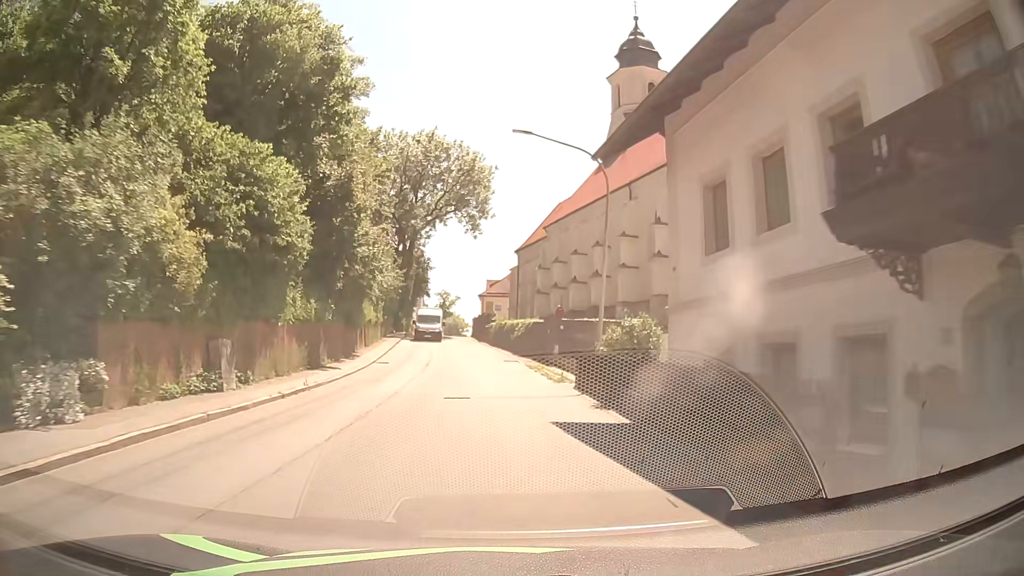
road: secondary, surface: asphalt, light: Day
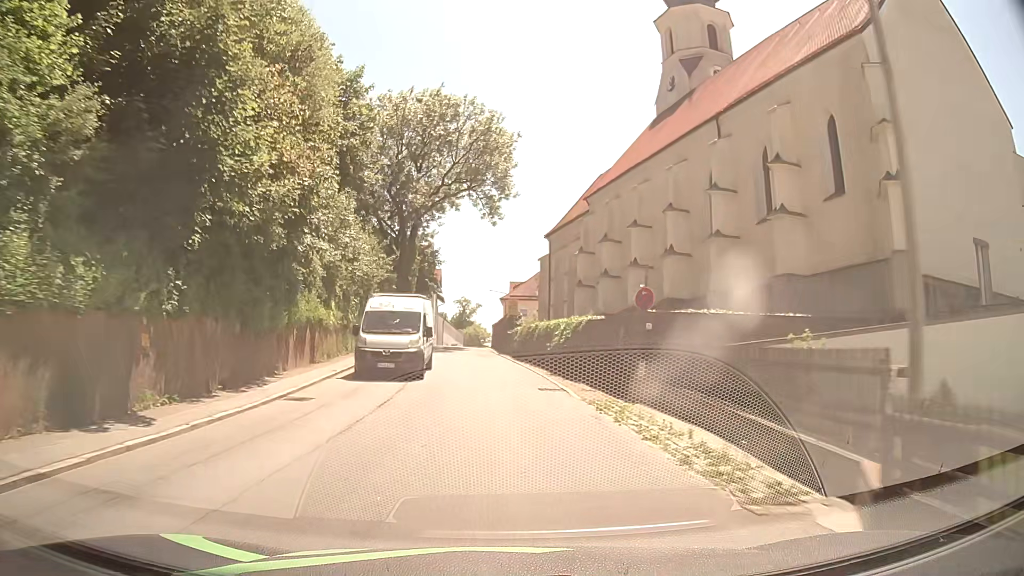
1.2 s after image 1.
(-0.1, +15.0) m; -1°
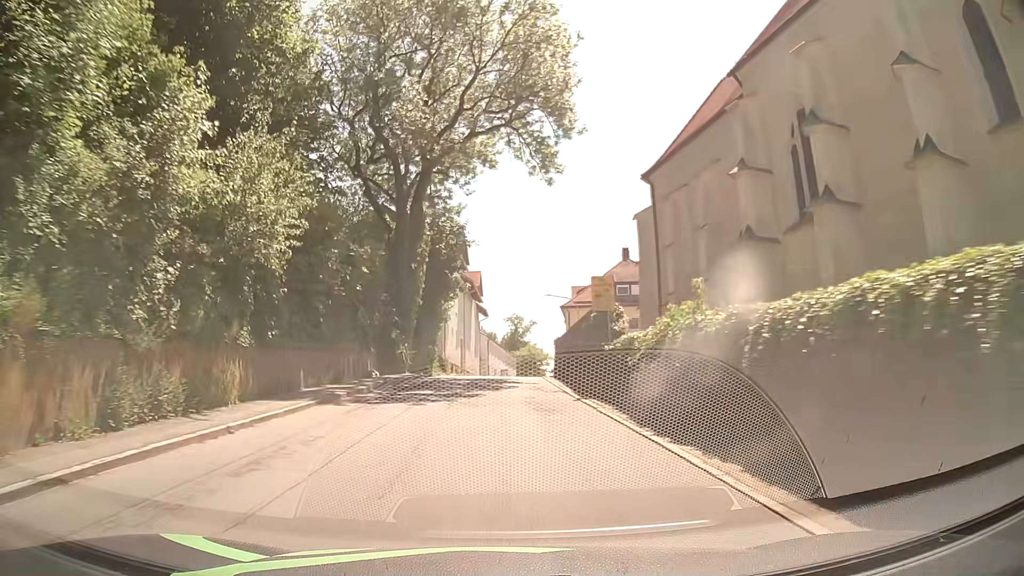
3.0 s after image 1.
(-0.8, +22.4) m; -5°
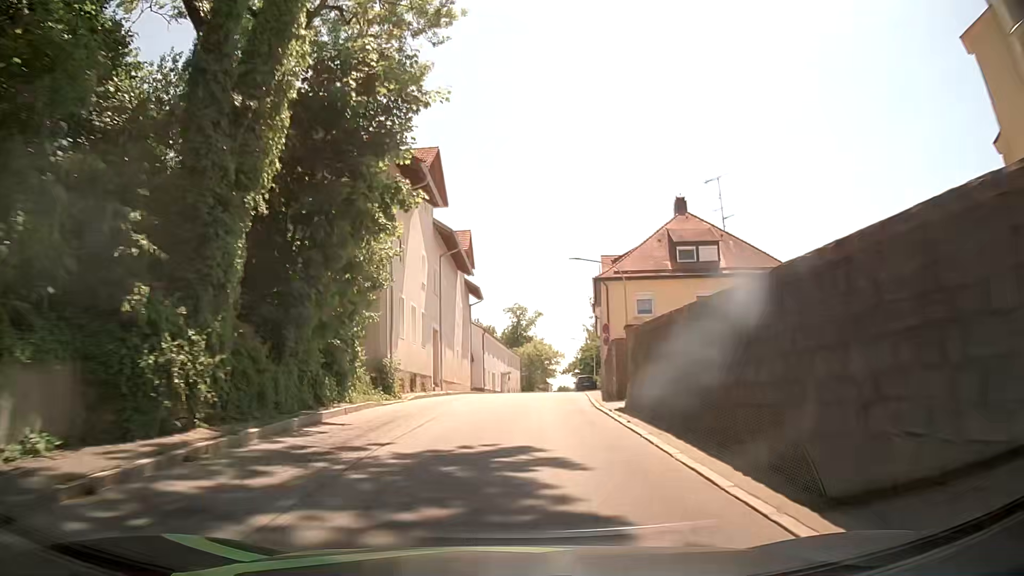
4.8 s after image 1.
(-0.4, +22.5) m; 0°
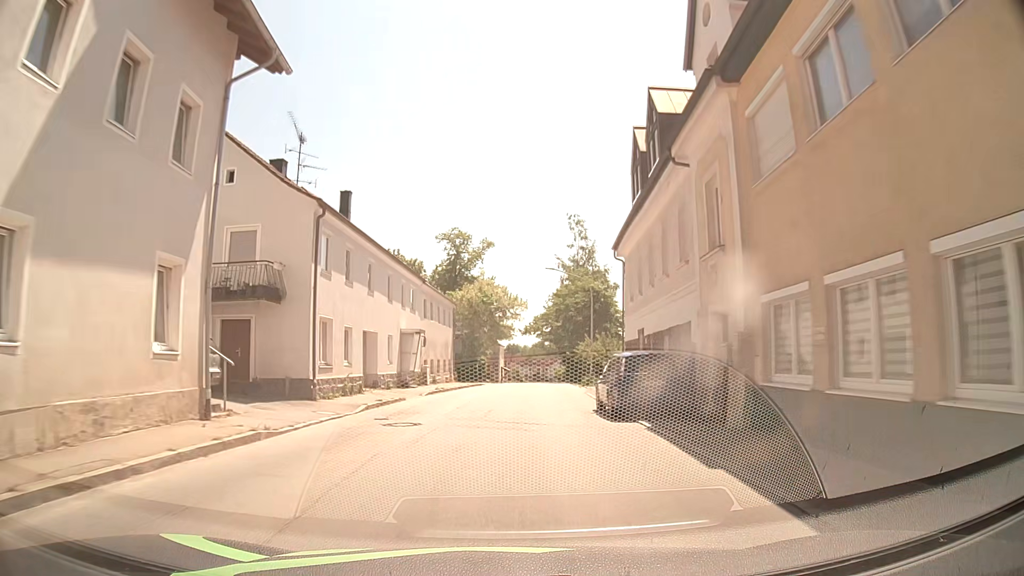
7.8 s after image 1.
(+1.7, +38.8) m; +4°
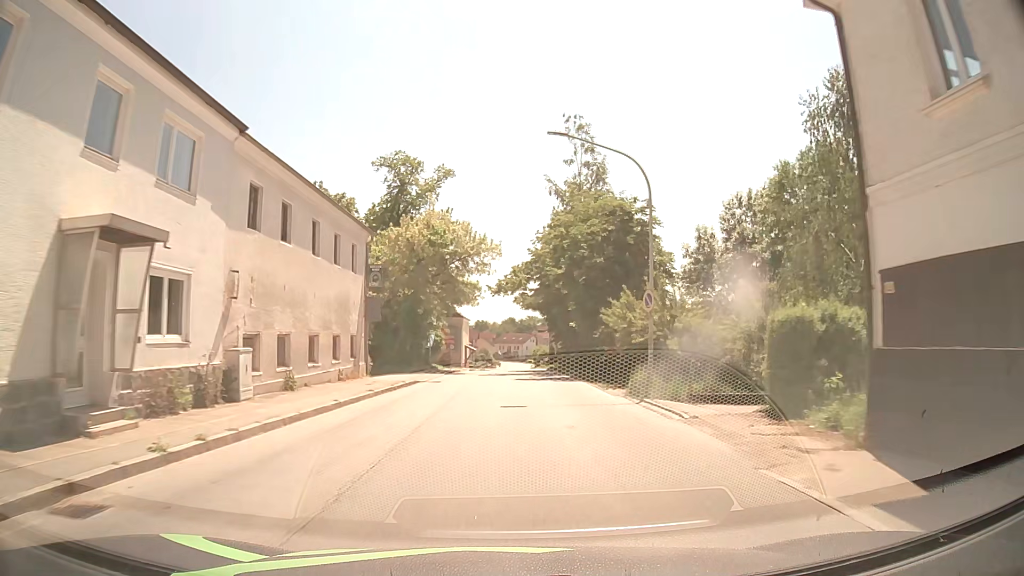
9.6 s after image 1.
(+0.6, +24.1) m; +3°
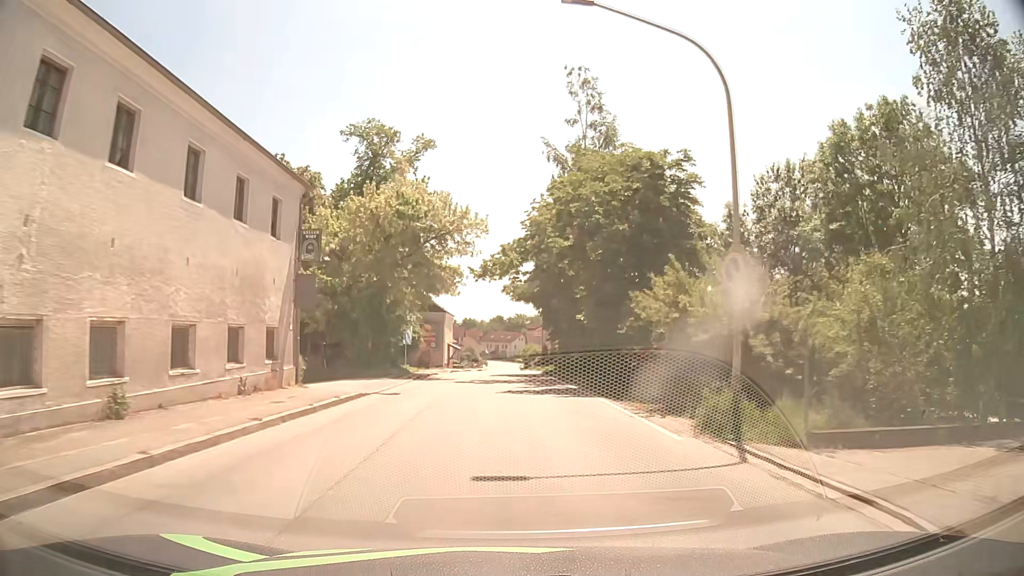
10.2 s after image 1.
(0.0, +8.1) m; +2°
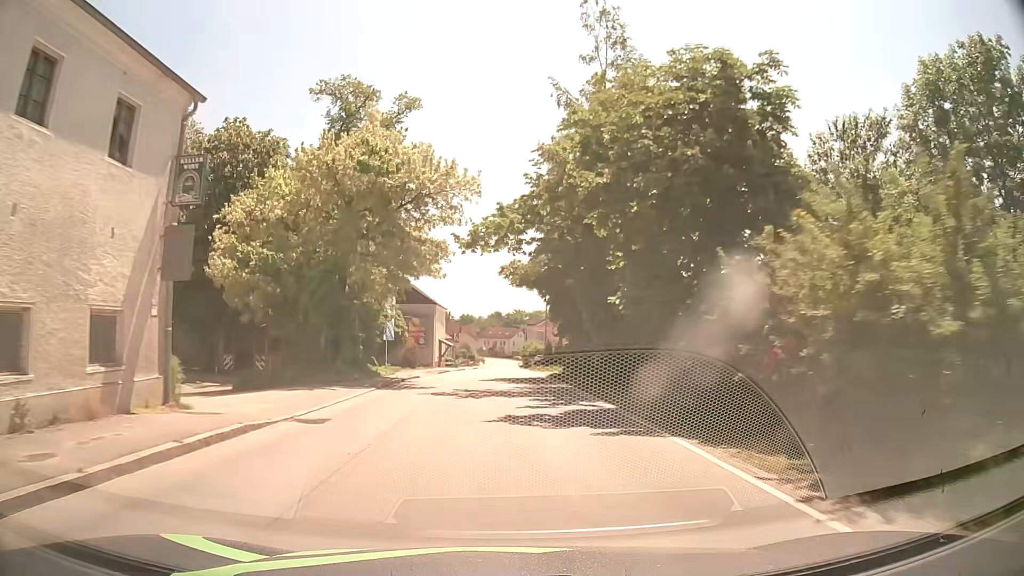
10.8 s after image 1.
(-0.1, +8.1) m; 0°
(0, +10) (0, +20) (0, +30) (-1, +40) (-1, +50) (-1, +60) (-1, +70) (-1, +80) (-1, +90) (-1, +100) m
